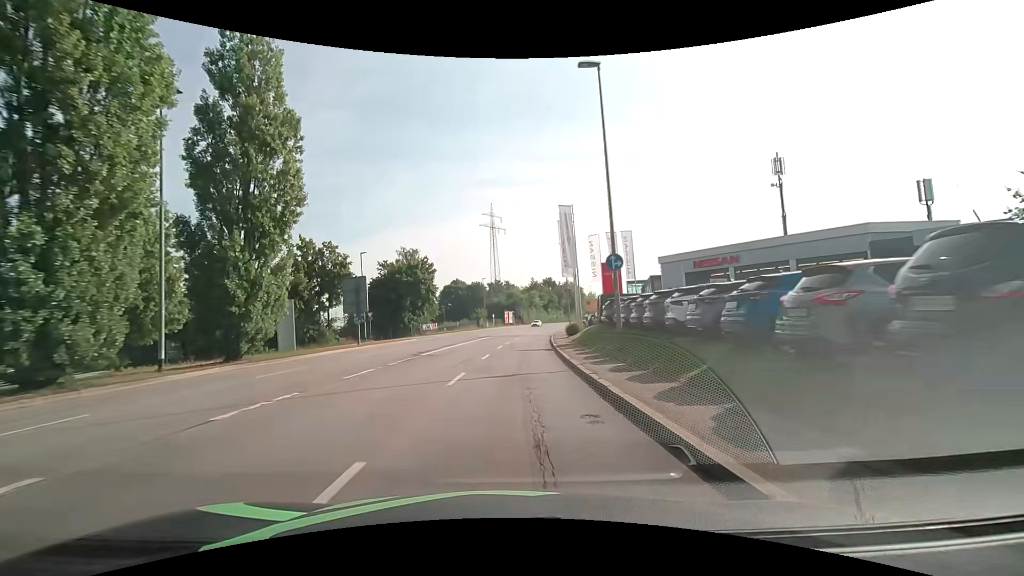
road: tertiary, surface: asphalt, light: Day
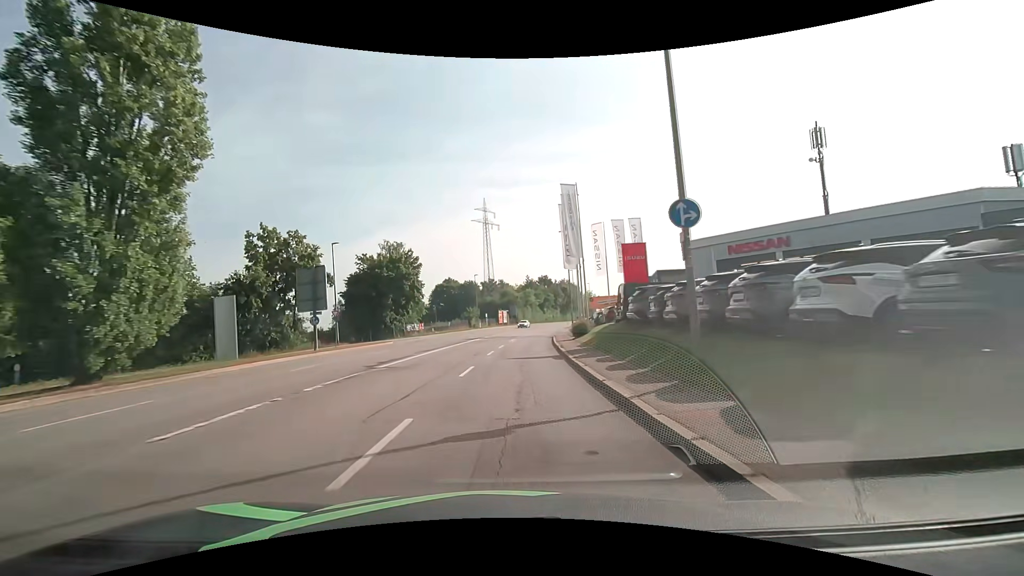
(0.0, +7.3) m; +1°
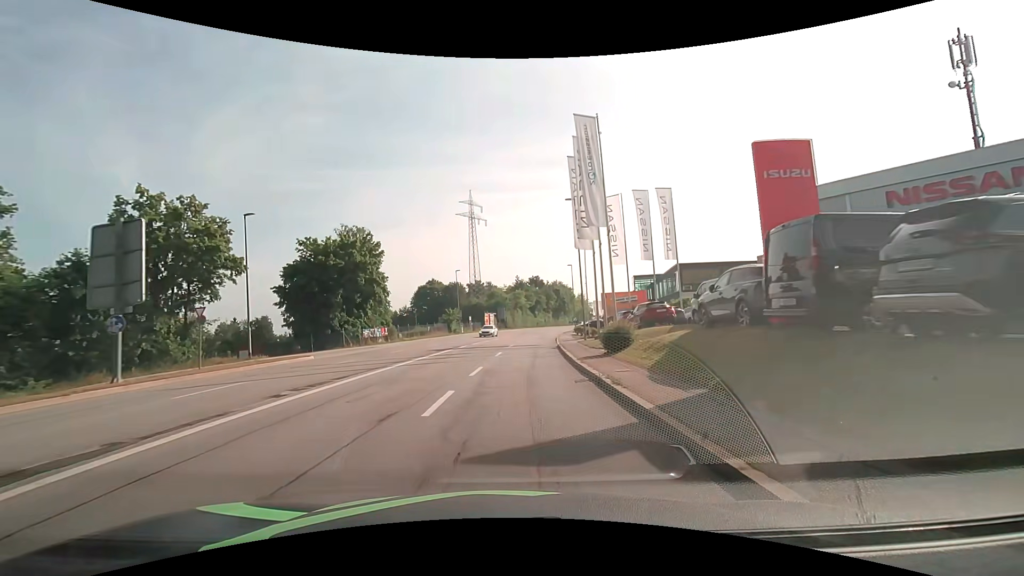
(+0.1, +14.5) m; +1°
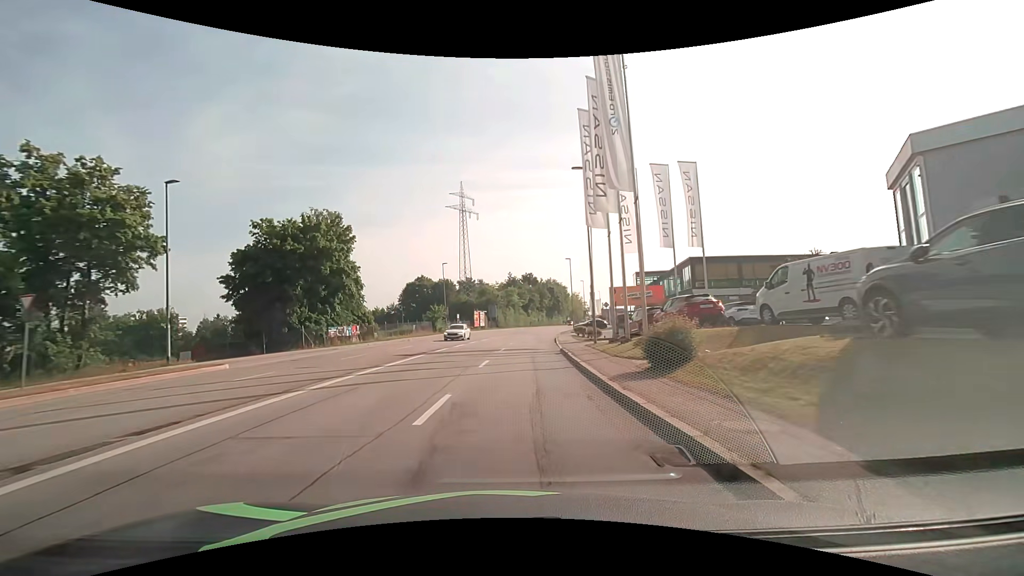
(+0.1, +7.2) m; +2°
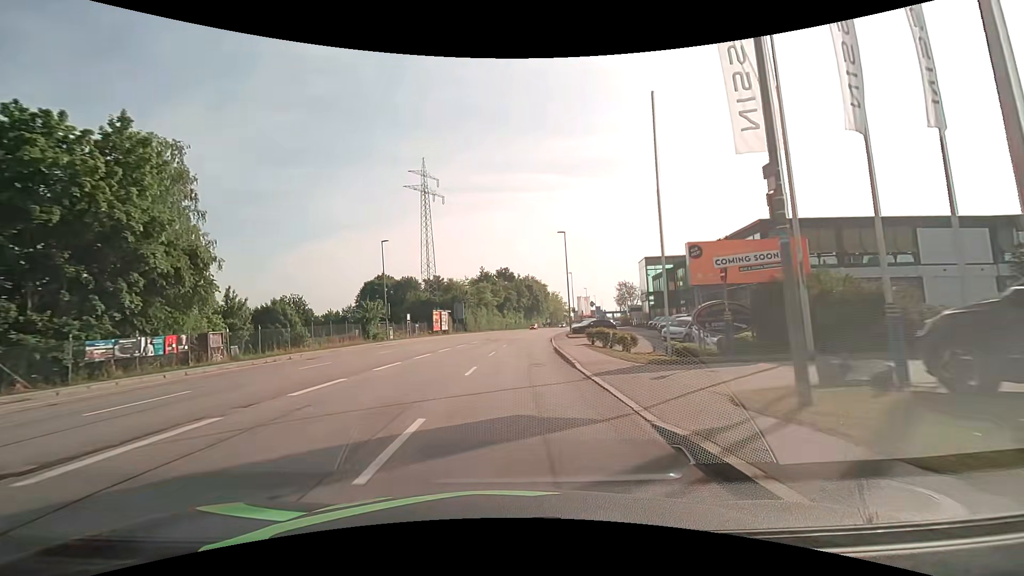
(+0.4, +21.7) m; +2°
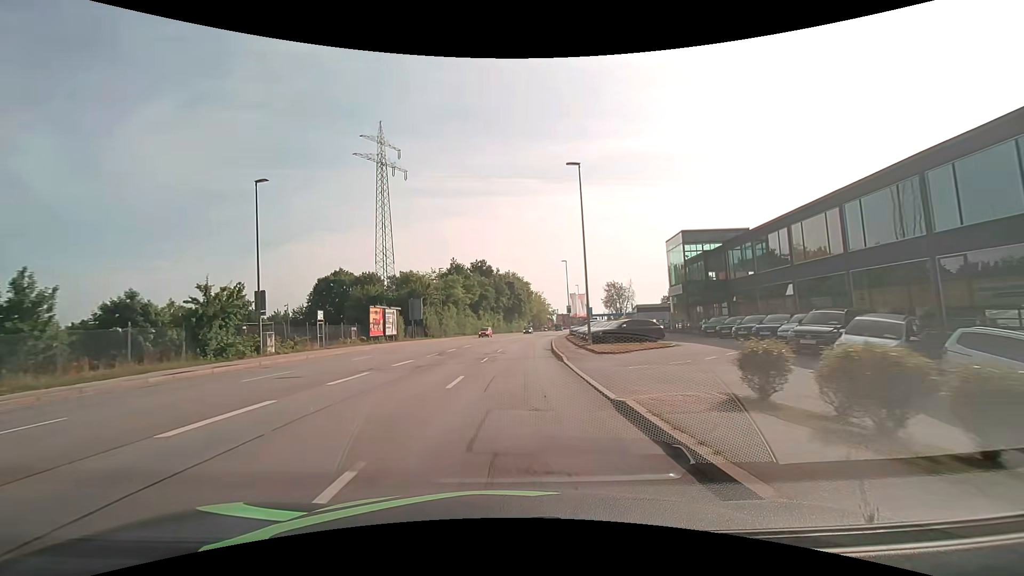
(+0.5, +21.7) m; +2°
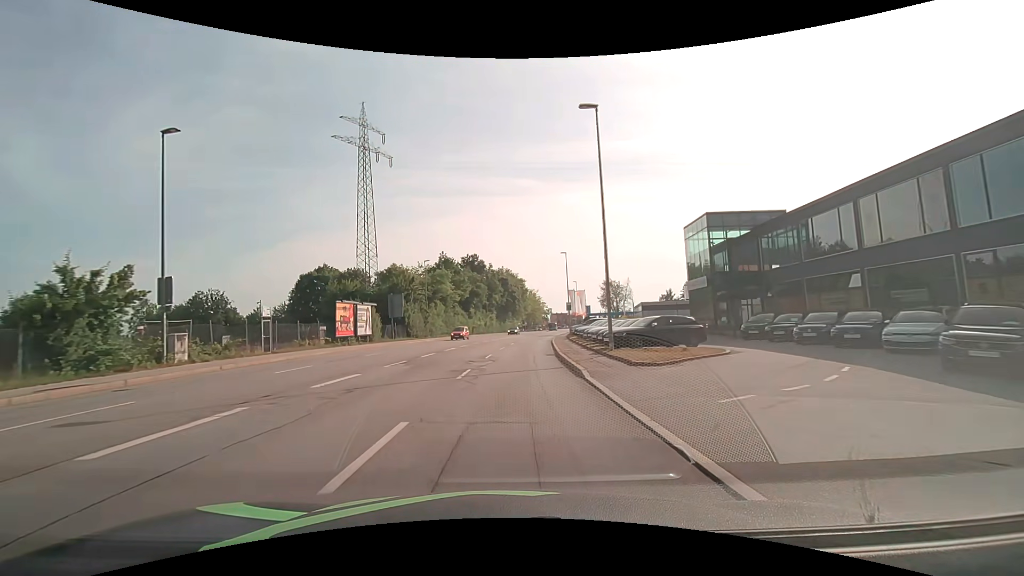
(0.0, +7.2) m; +1°
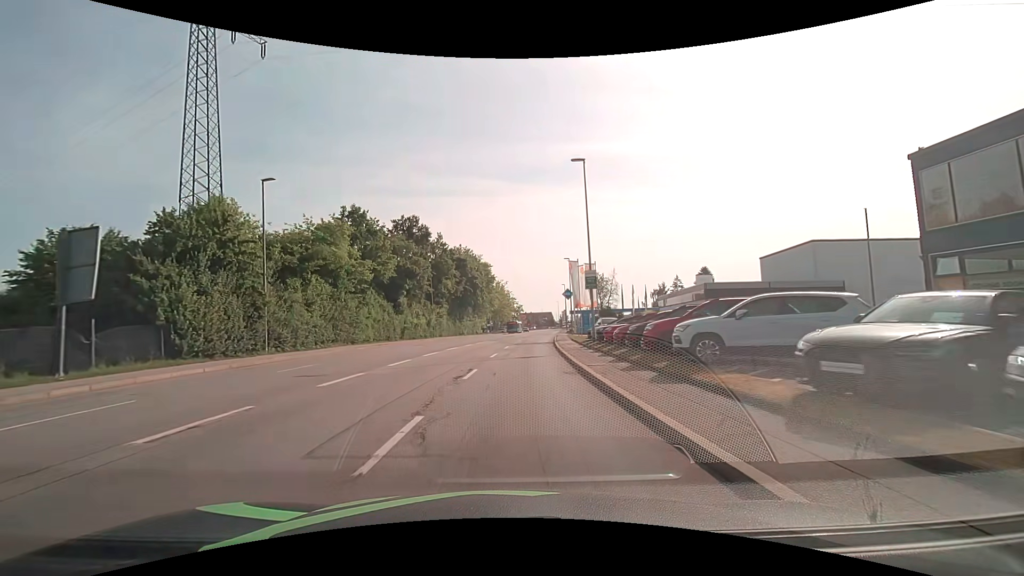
(+1.1, +36.0) m; +4°
(0, +10) (0, +20) (+1, +30) (+2, +40) (+3, +50) (+4, +60) (+5, +70) (+6, +80) (+7, +90) (+8, +100) m
